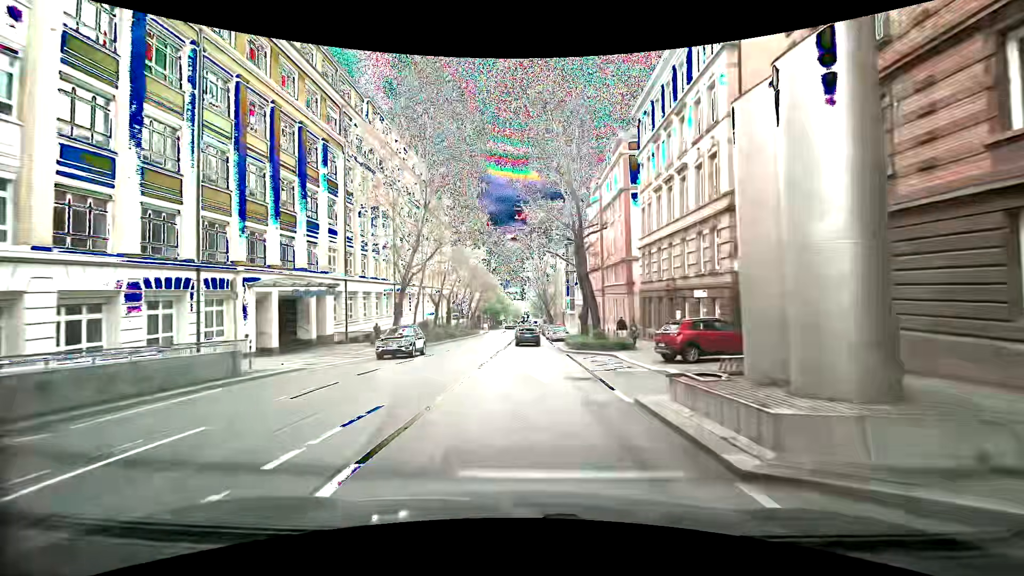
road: secondary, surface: asphalt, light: Day
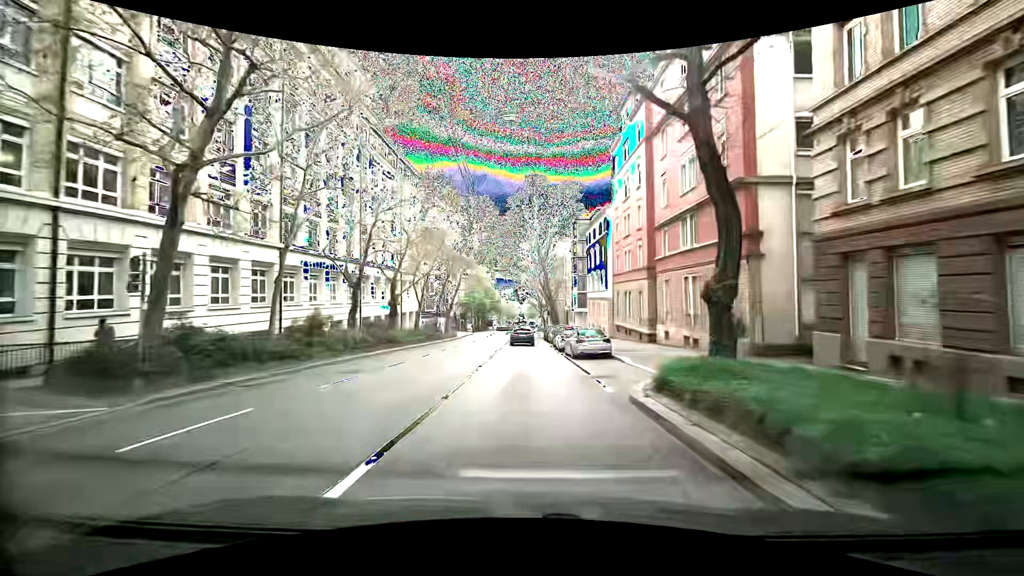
(+1.7, +24.6) m; +4°
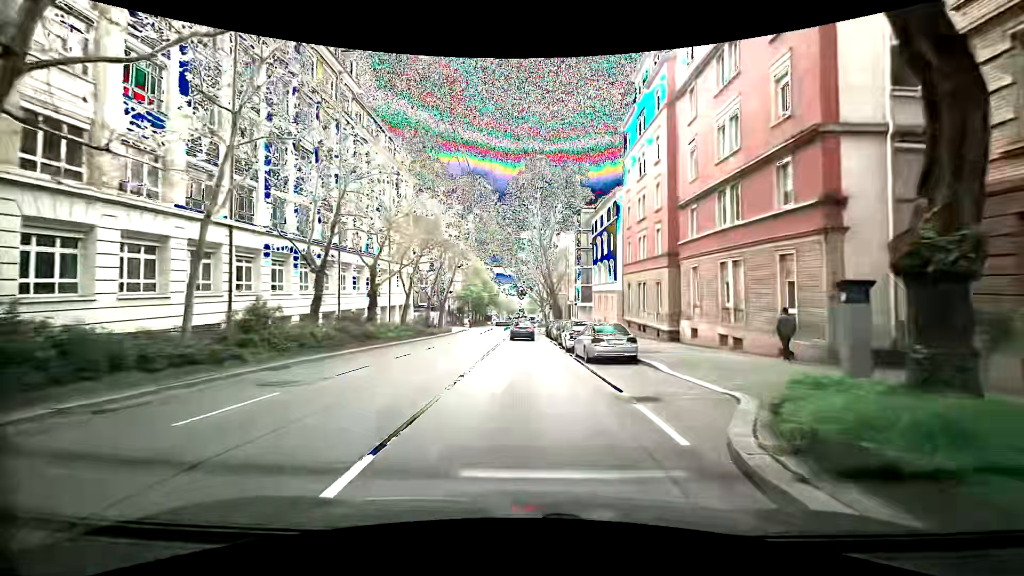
(-0.1, +5.1) m; 0°
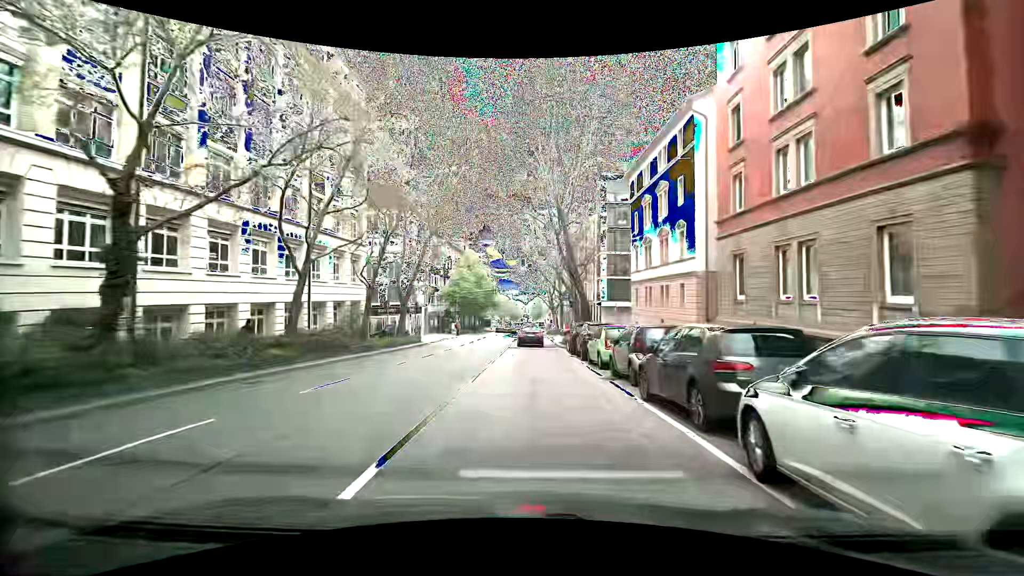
(-0.7, +20.9) m; -1°
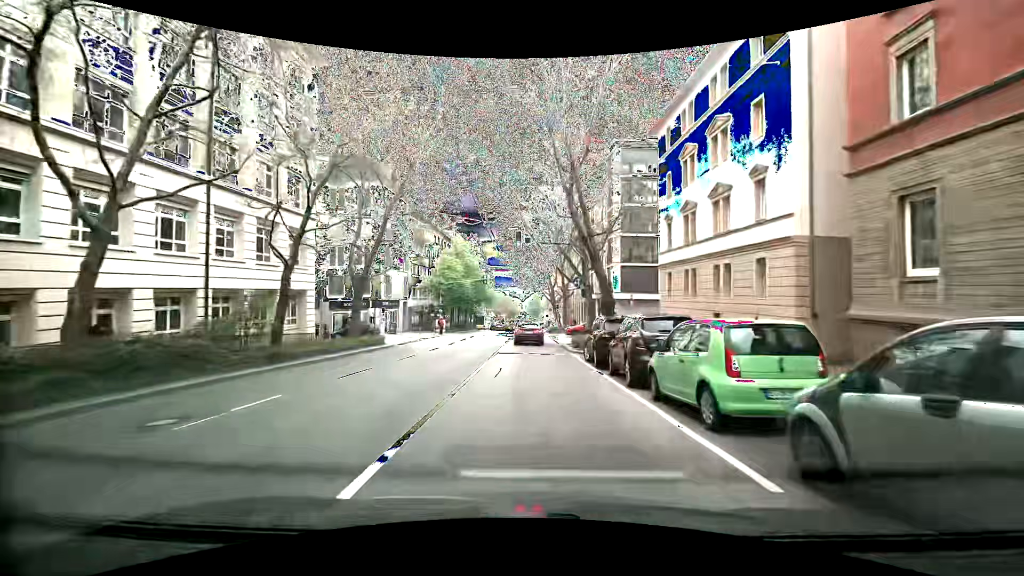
(+0.1, +10.0) m; 0°
